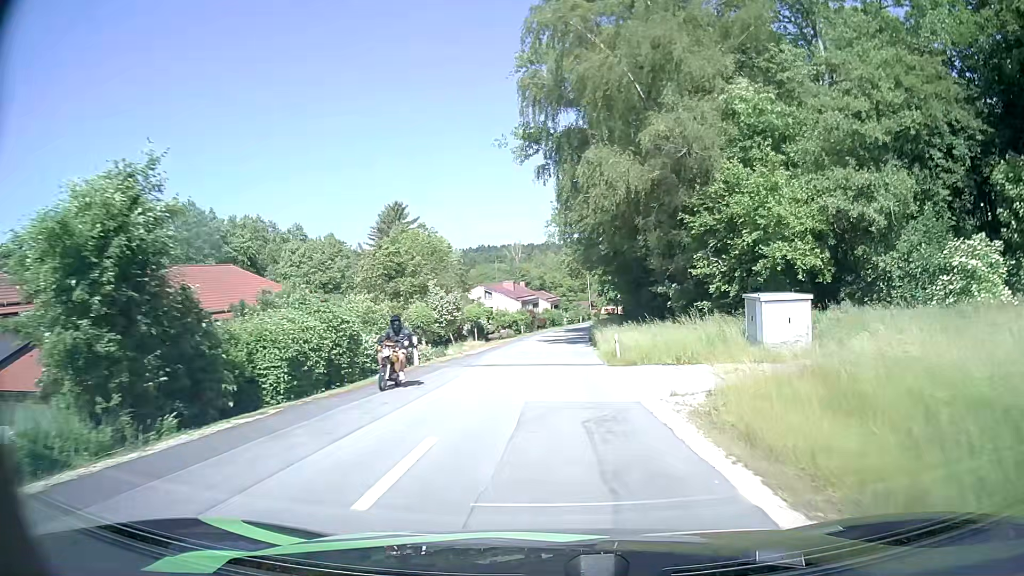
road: tertiary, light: Day
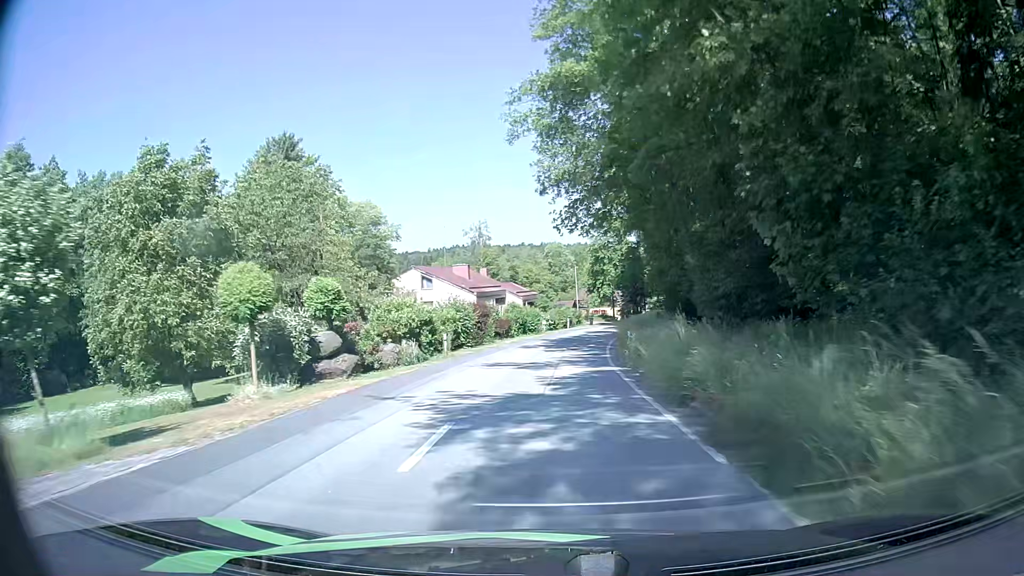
(+0.4, +36.6) m; +1°
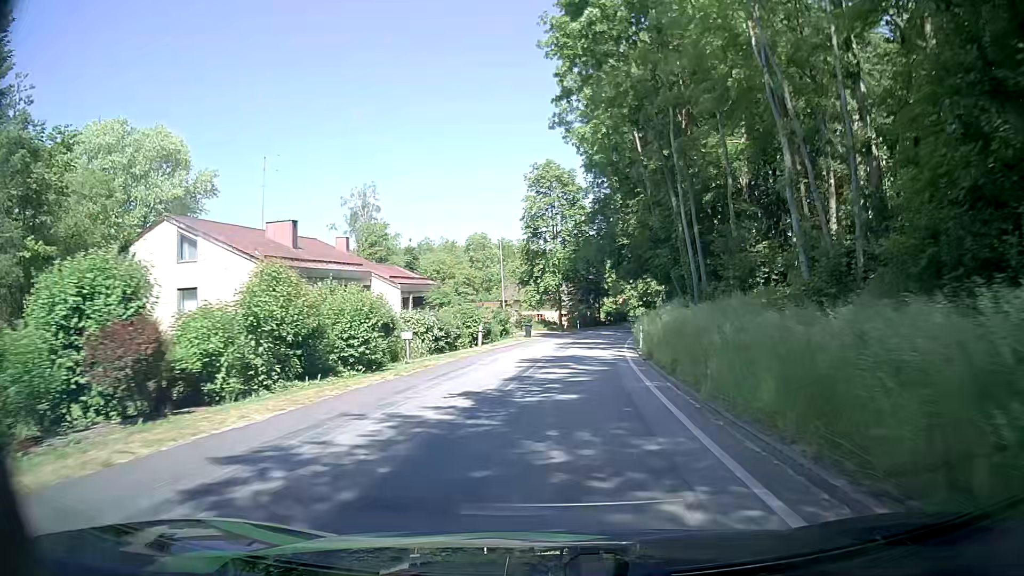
(+1.8, +37.3) m; +8°
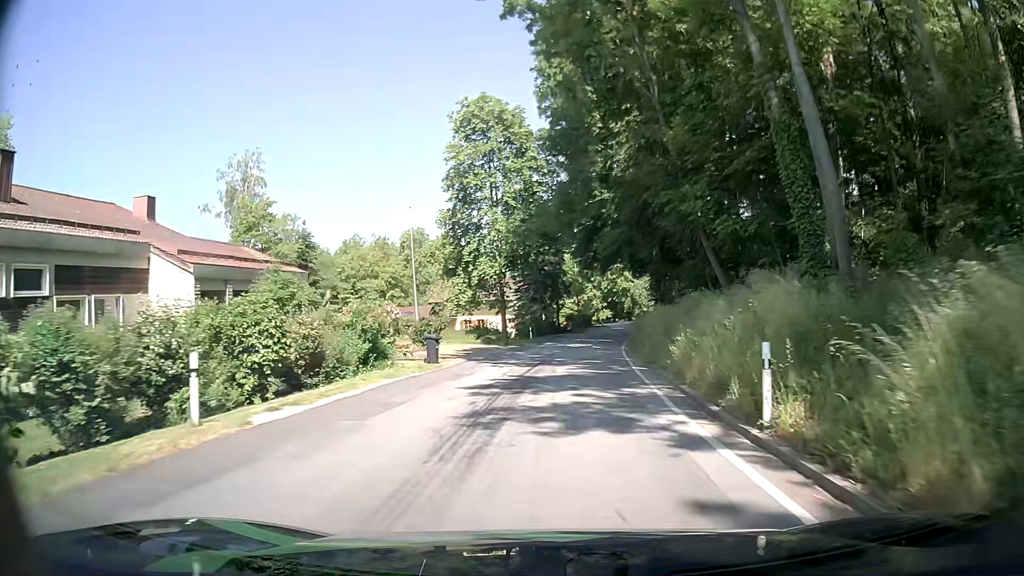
(+0.5, +21.5) m; +3°
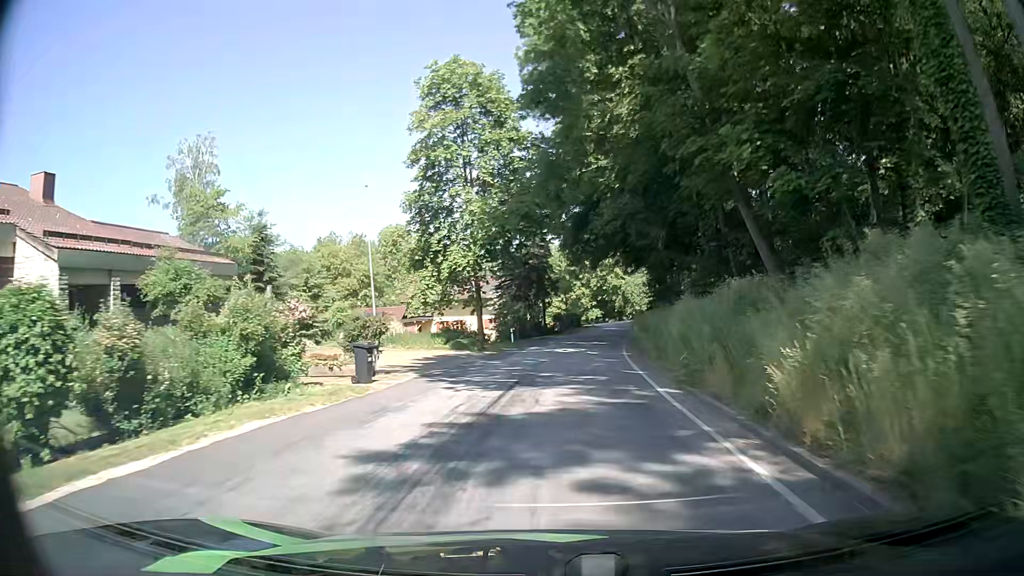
(+0.1, +6.9) m; +2°
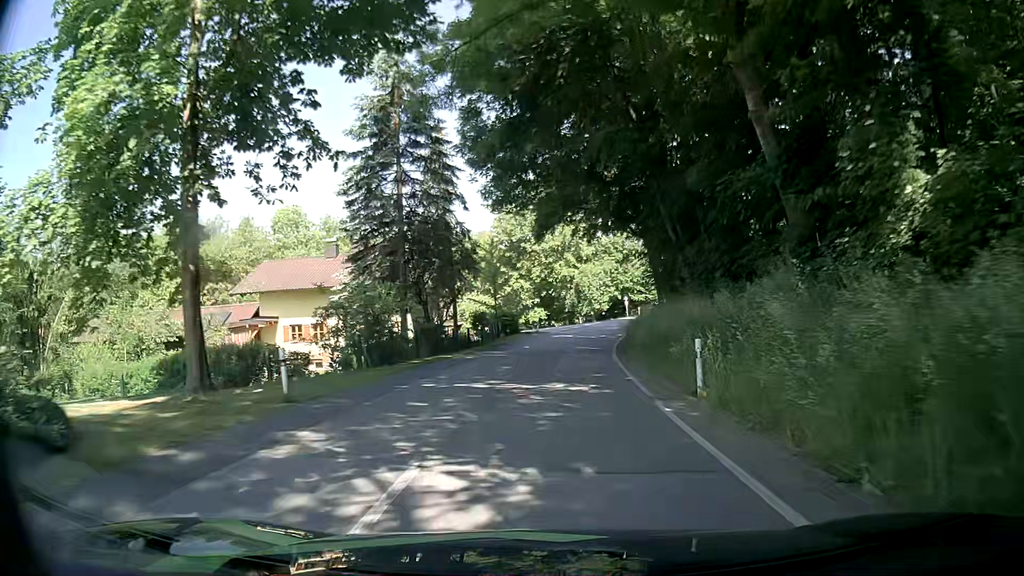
(+1.0, +26.6) m; +4°
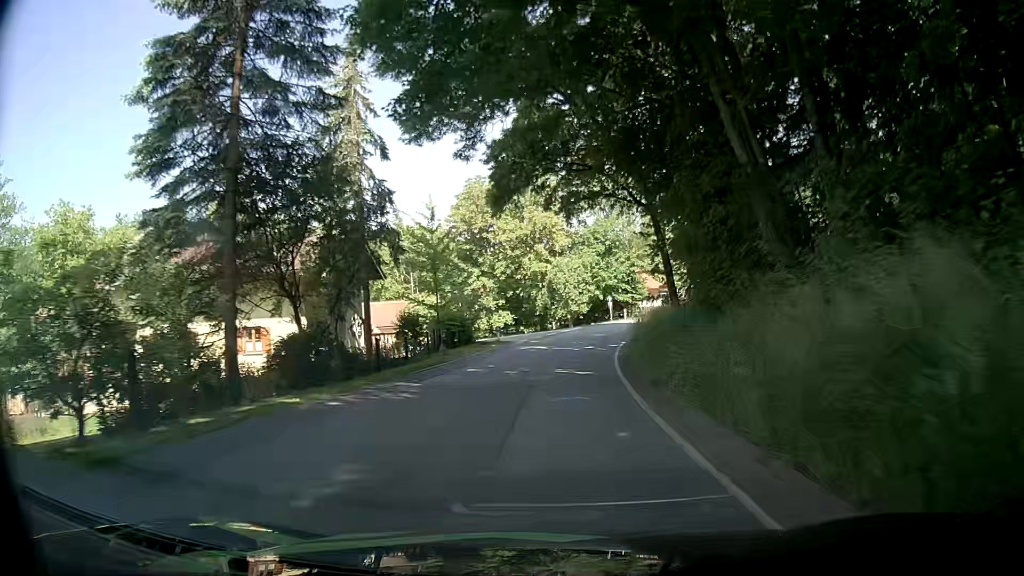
(+0.5, +13.0) m; +3°
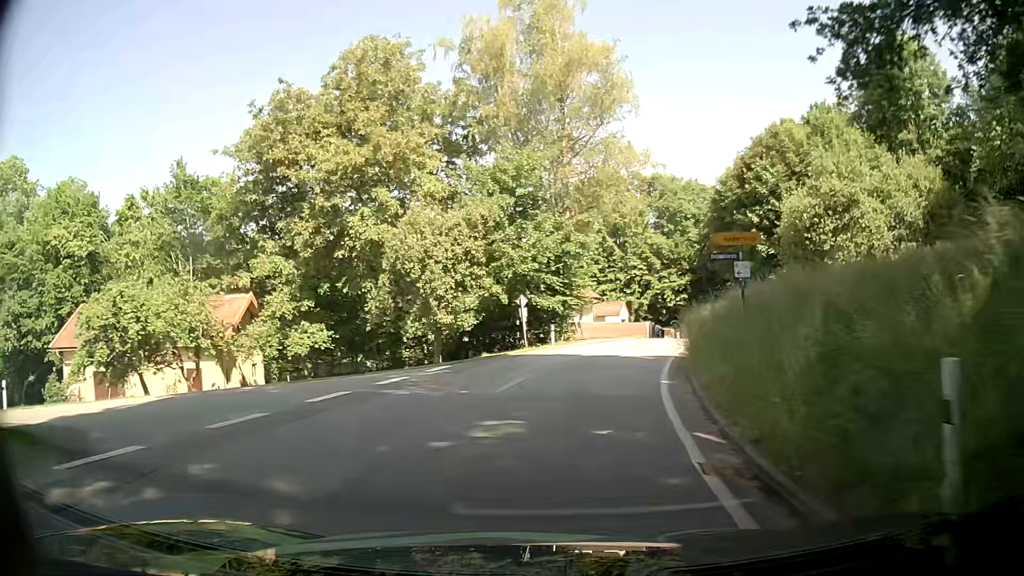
(+2.3, +32.3) m; +9°
(0, +10) (+2, +20) (+4, +30) (+7, +39) (+10, +49) (+14, +58) (+17, +67) (+21, +77) (+25, +86) (+29, +95) m
